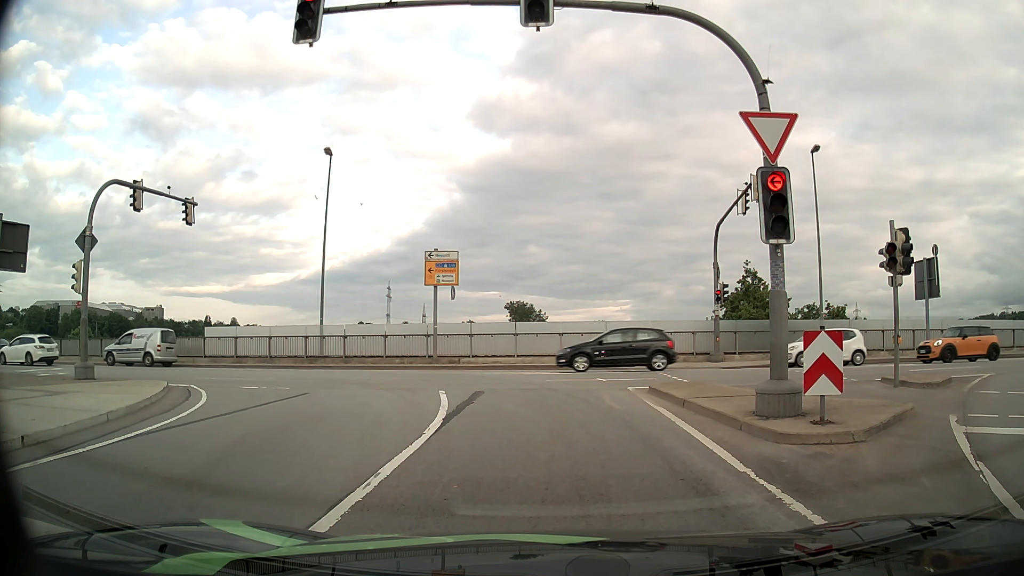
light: Day
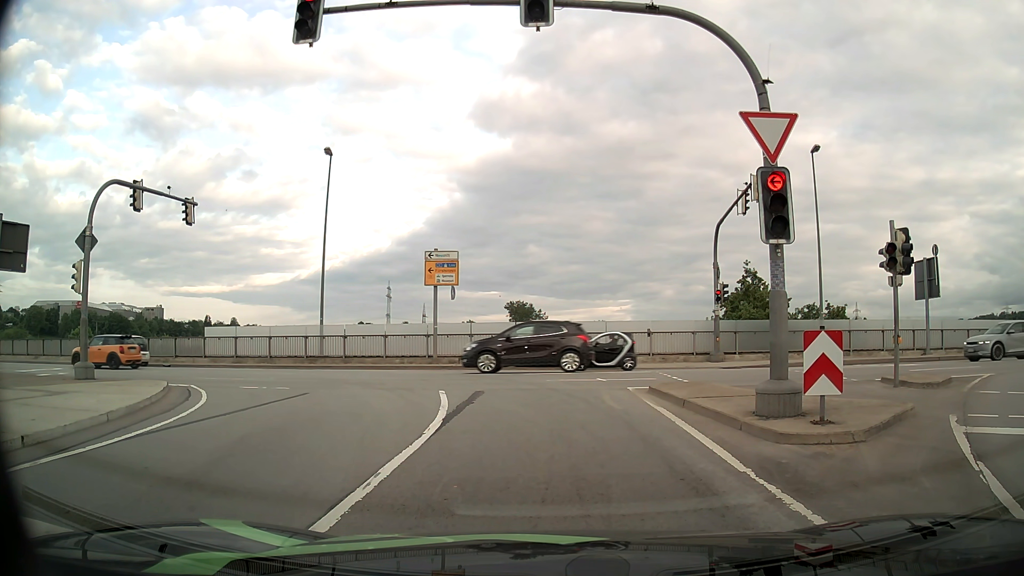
(0.0, 0.0) m; 0°
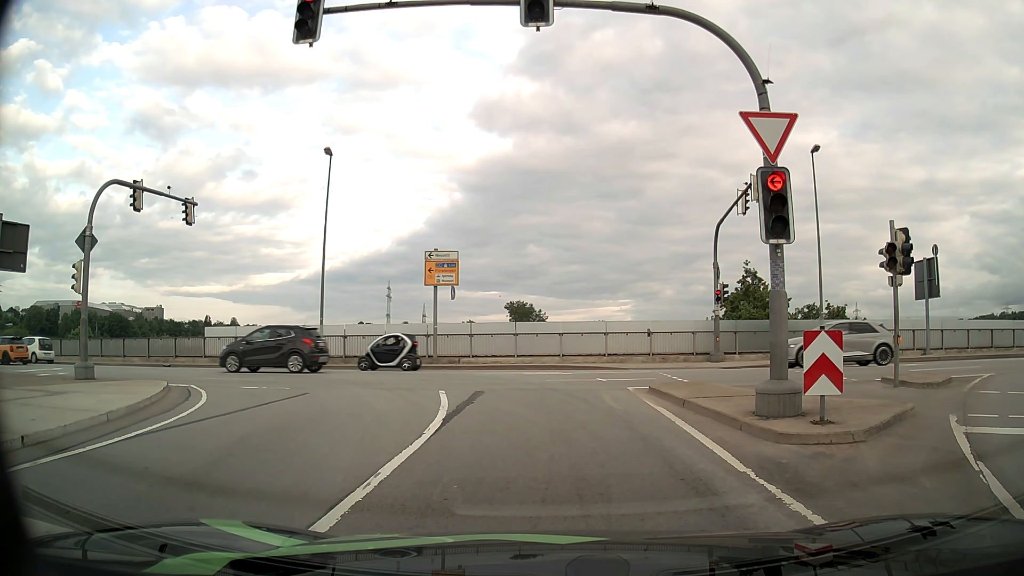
(0.0, 0.0) m; 0°
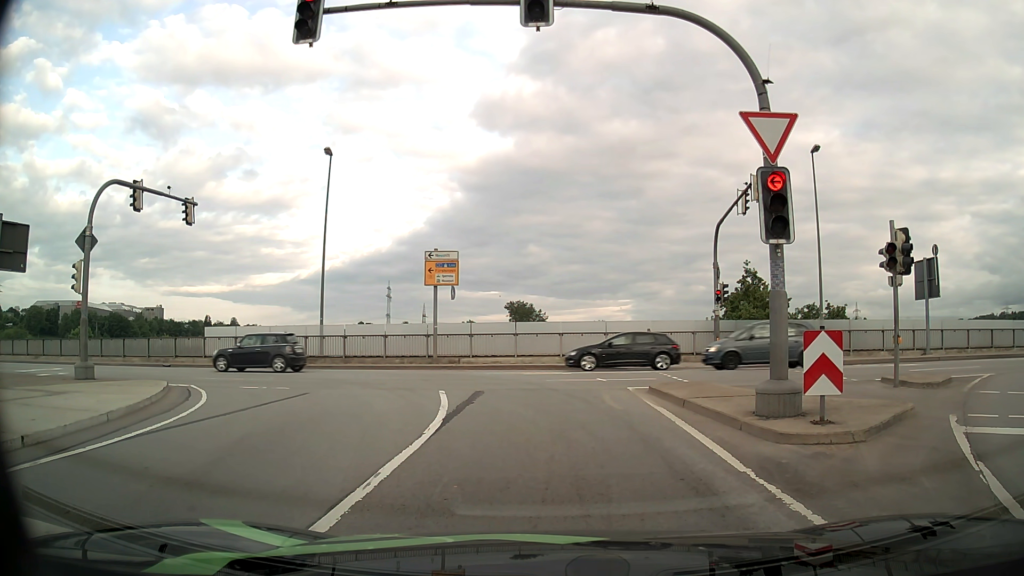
(0.0, 0.0) m; 0°
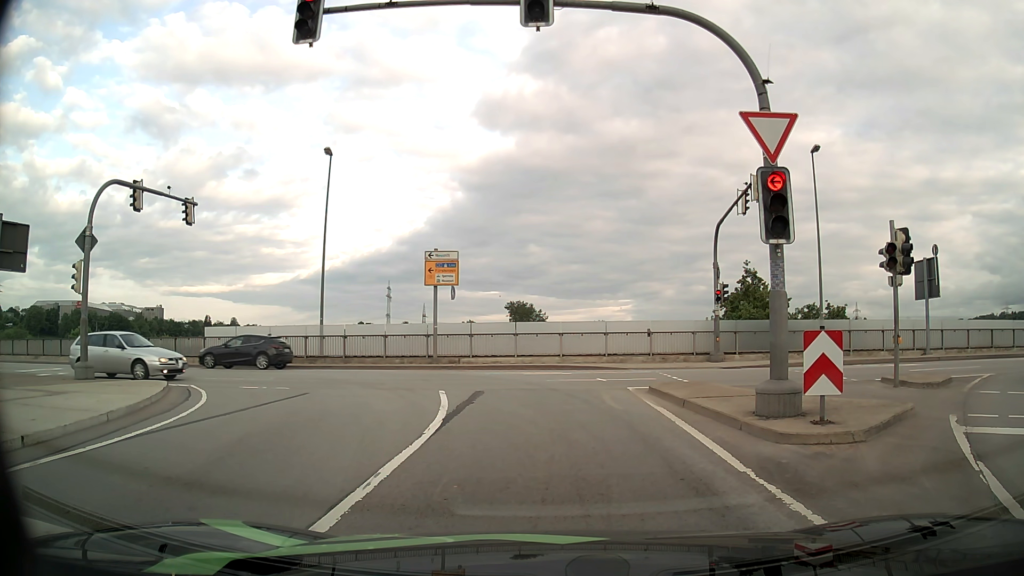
(0.0, 0.0) m; 0°
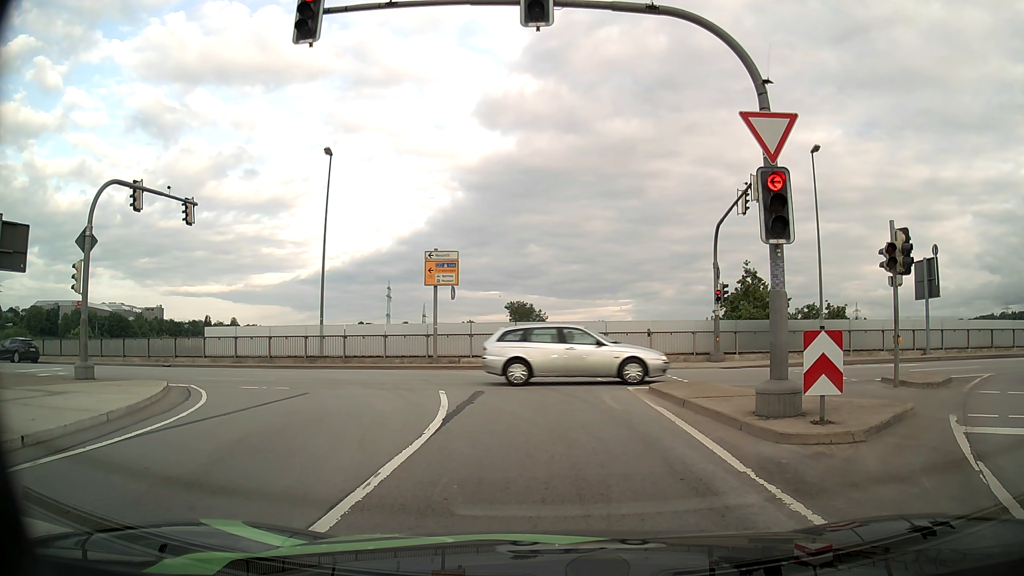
(0.0, 0.0) m; 0°
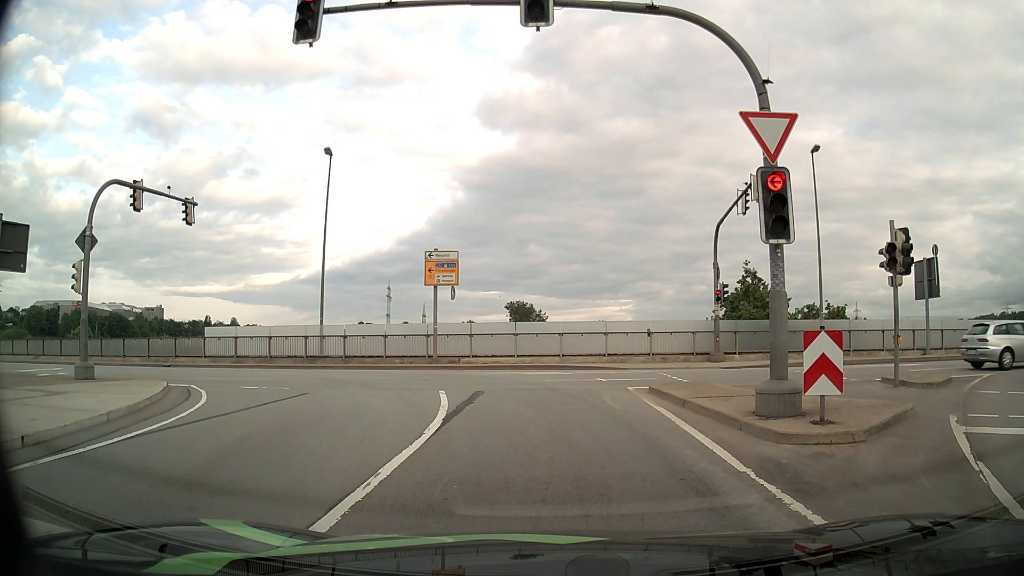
(0.0, 0.0) m; 0°
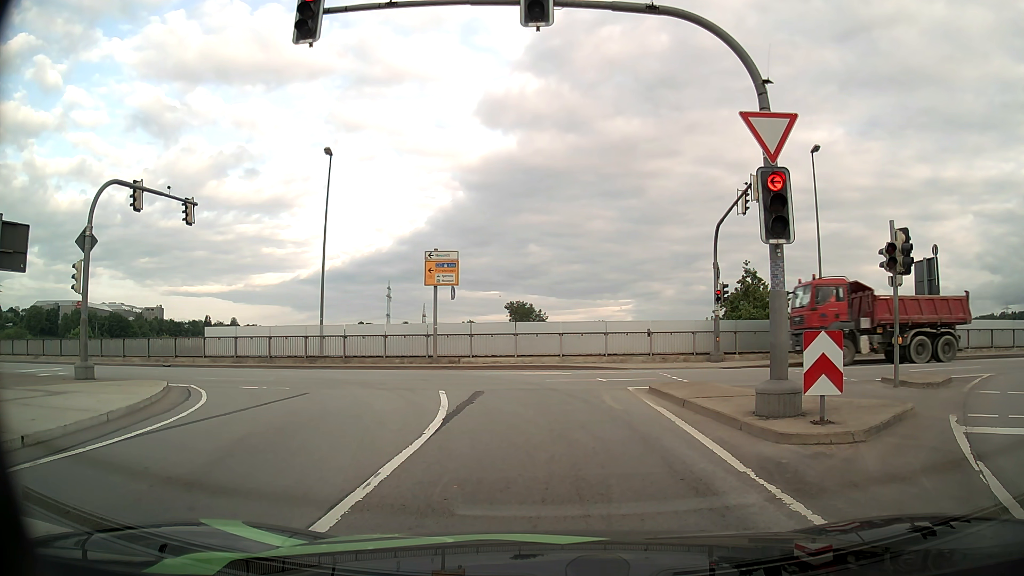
(0.0, 0.0) m; 0°
